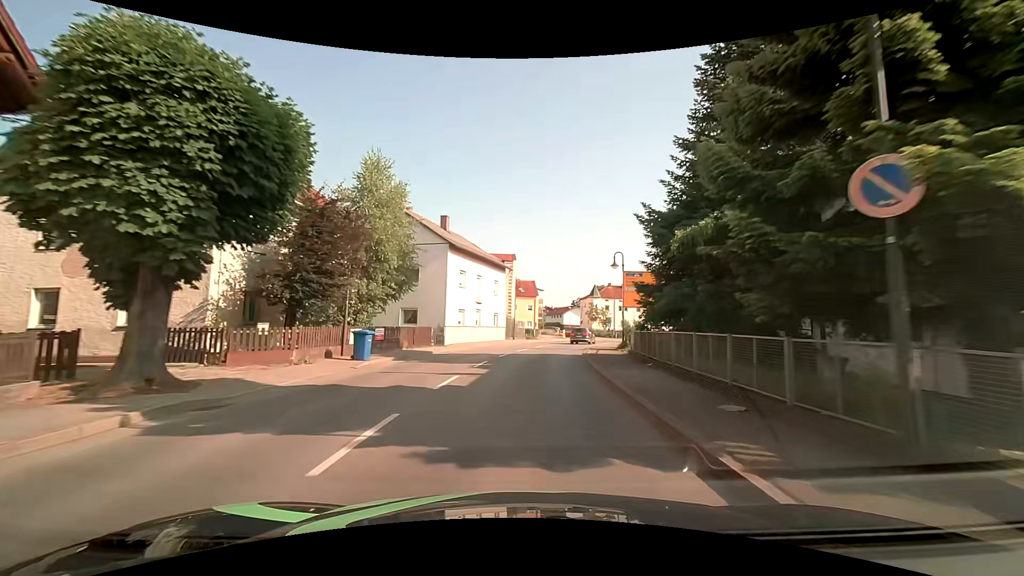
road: secondary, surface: asphalt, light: Day
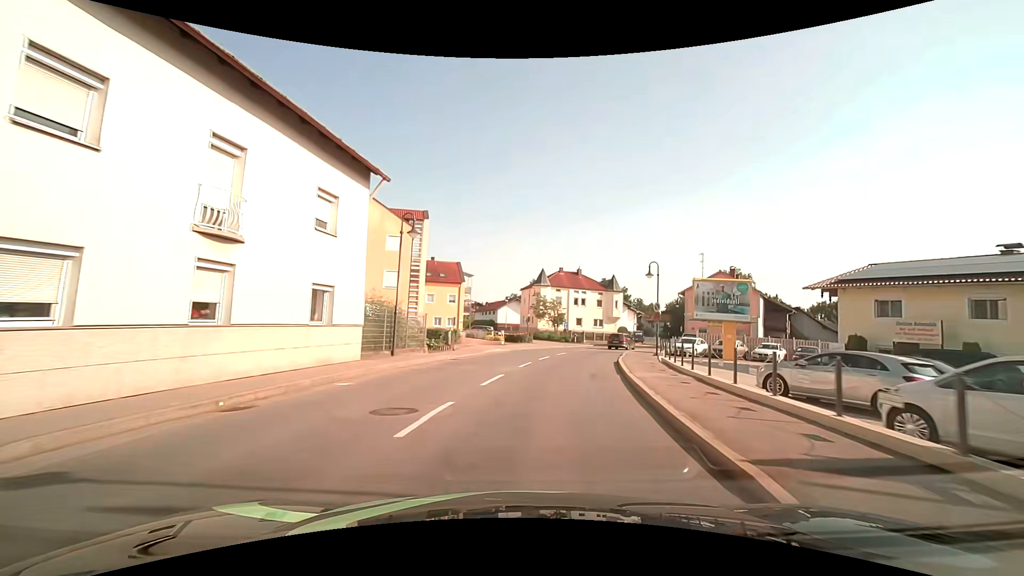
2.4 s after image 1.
(+1.5, +27.7) m; +8°
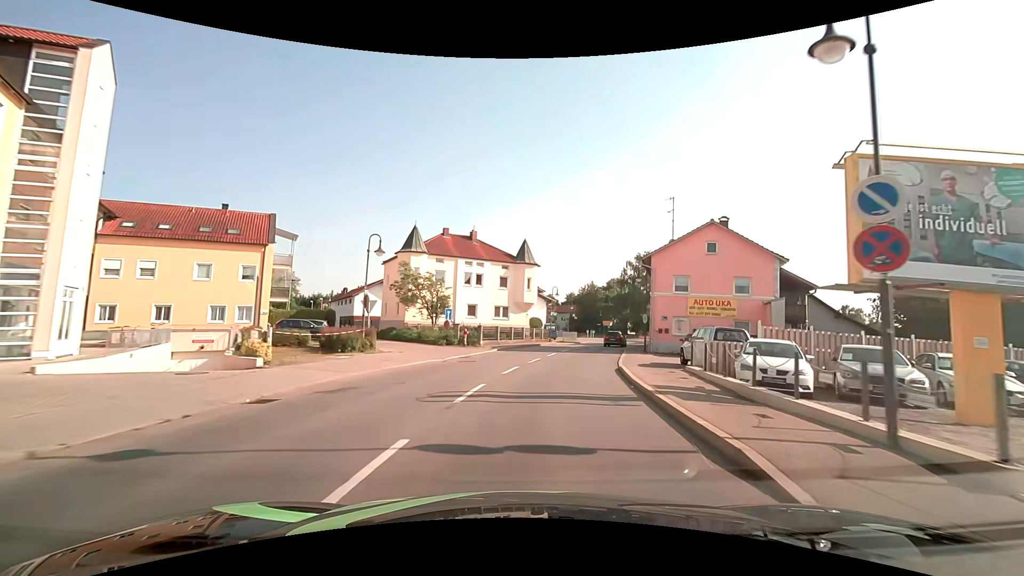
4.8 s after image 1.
(+2.9, +26.3) m; +12°
(0, +10) (+2, +20) (+4, +30) (+6, +39) (+9, +49) (+13, +58) (+16, +68) (+18, +78) (+19, +88) (+20, +97) m
